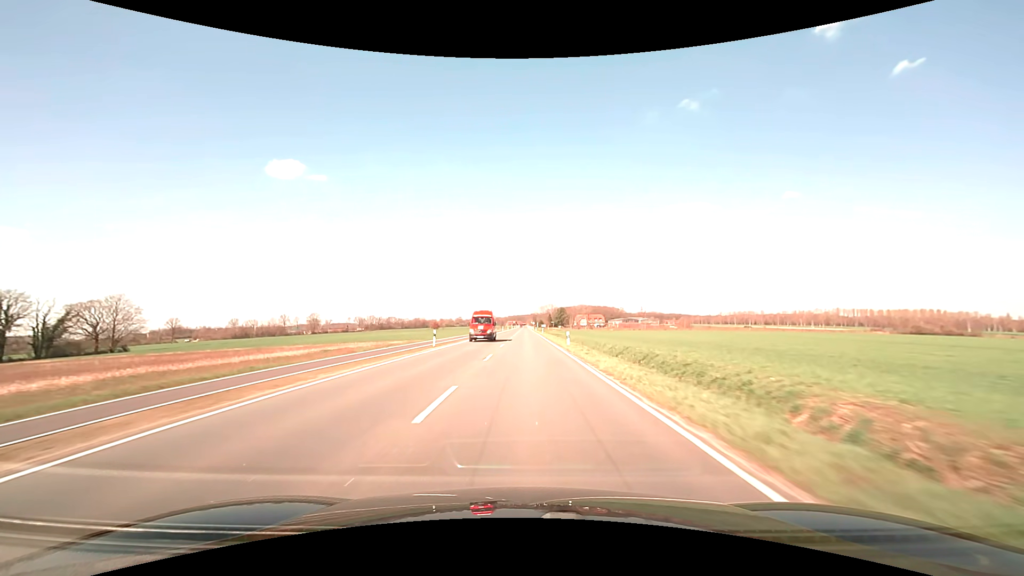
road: secondary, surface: asphalt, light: Day
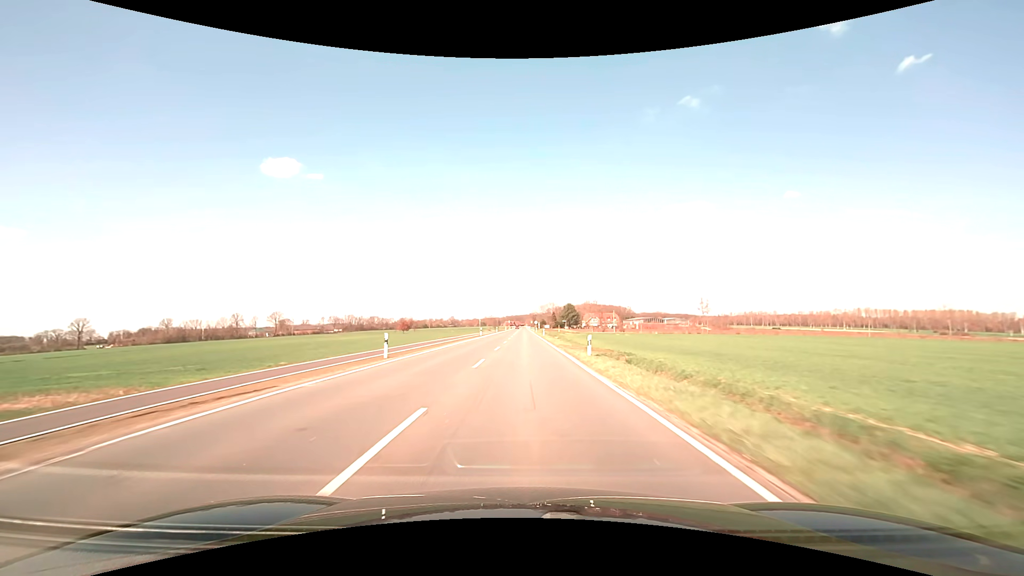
(+0.1, +63.4) m; 0°
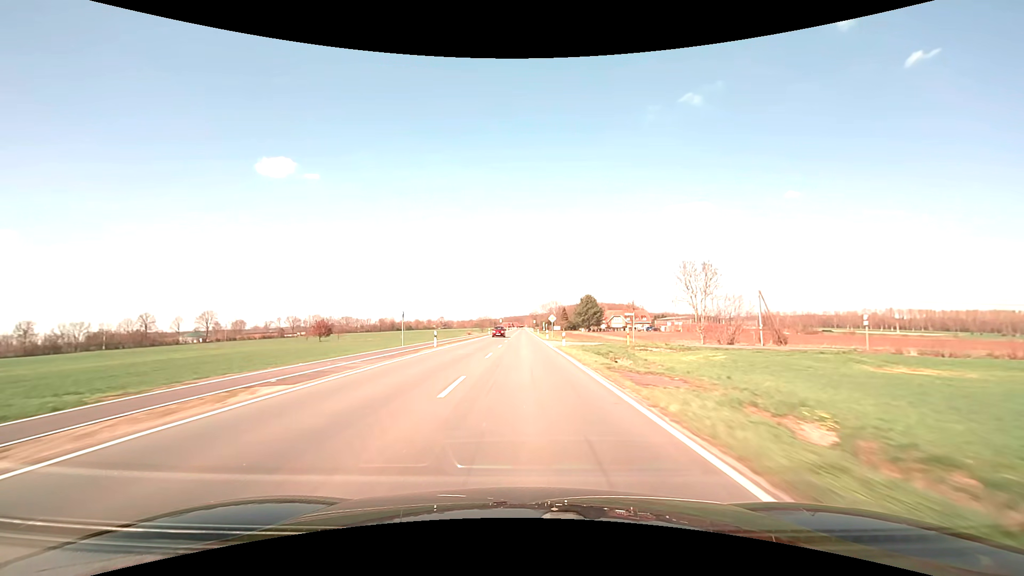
(0.0, +79.1) m; 0°
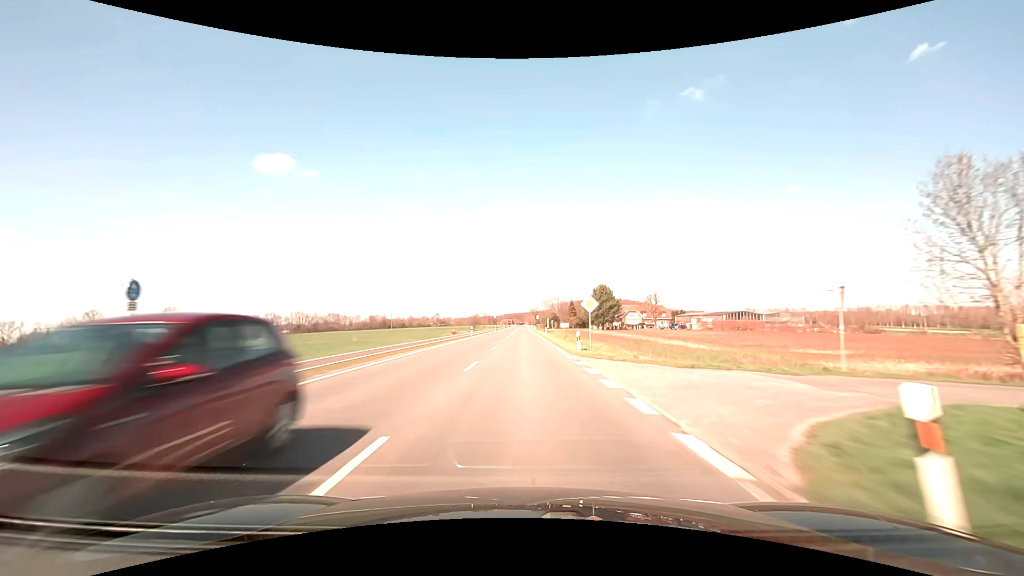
(-0.1, +31.6) m; 0°
(0, +10) (0, +20) (0, +30) (0, +40) (0, +50) (0, +60) (0, +70) (0, +80) (0, +90) (0, +100) m
